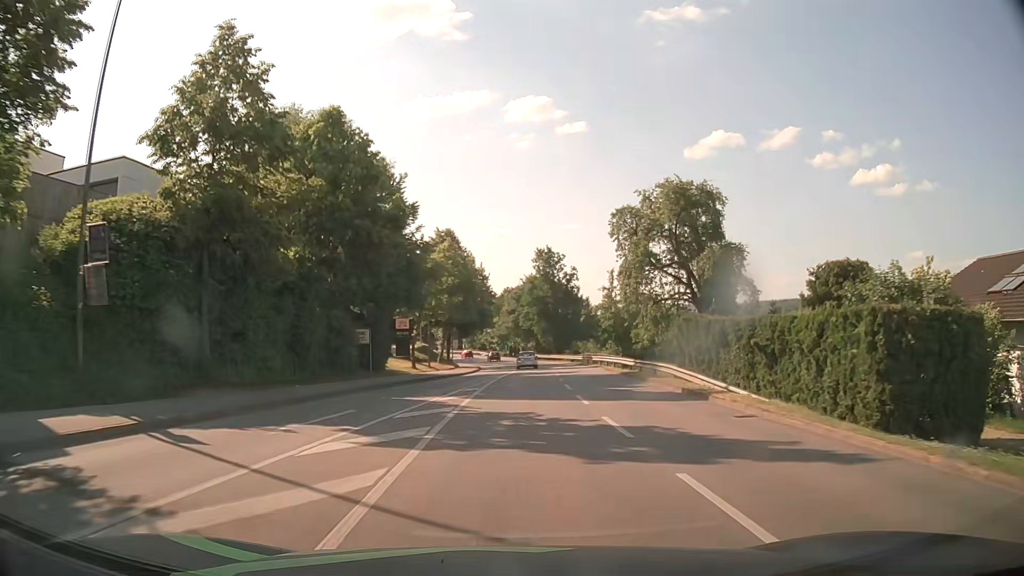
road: tertiary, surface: asphalt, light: Day
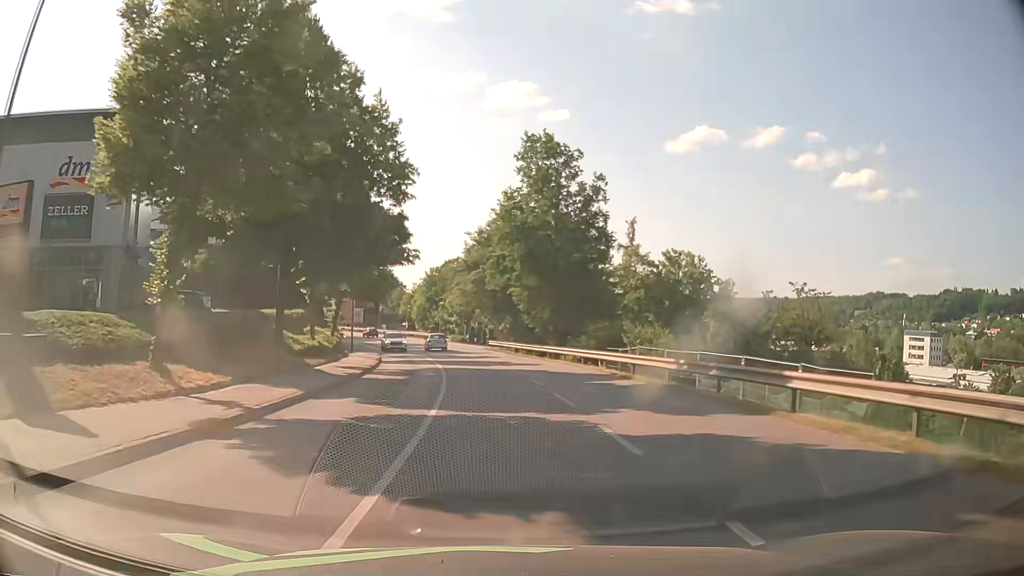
(+1.2, +44.3) m; +2°
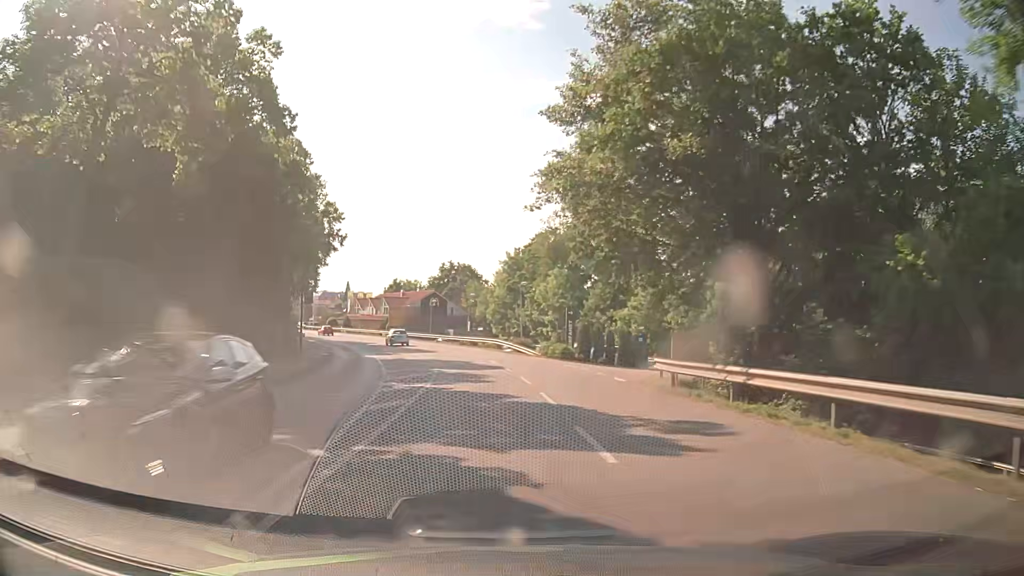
(-2.8, +41.9) m; -9°
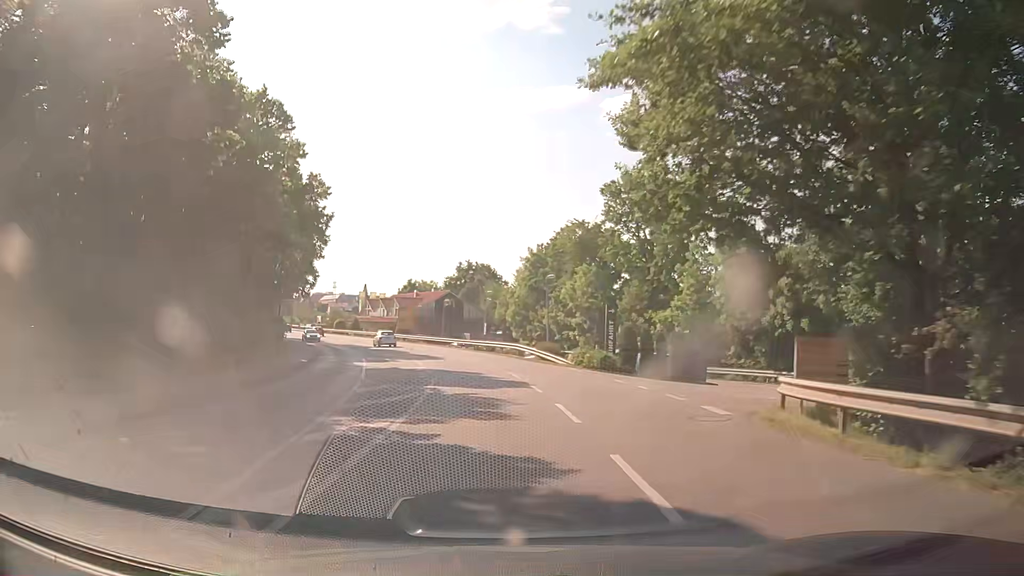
(0.0, +8.3) m; +1°
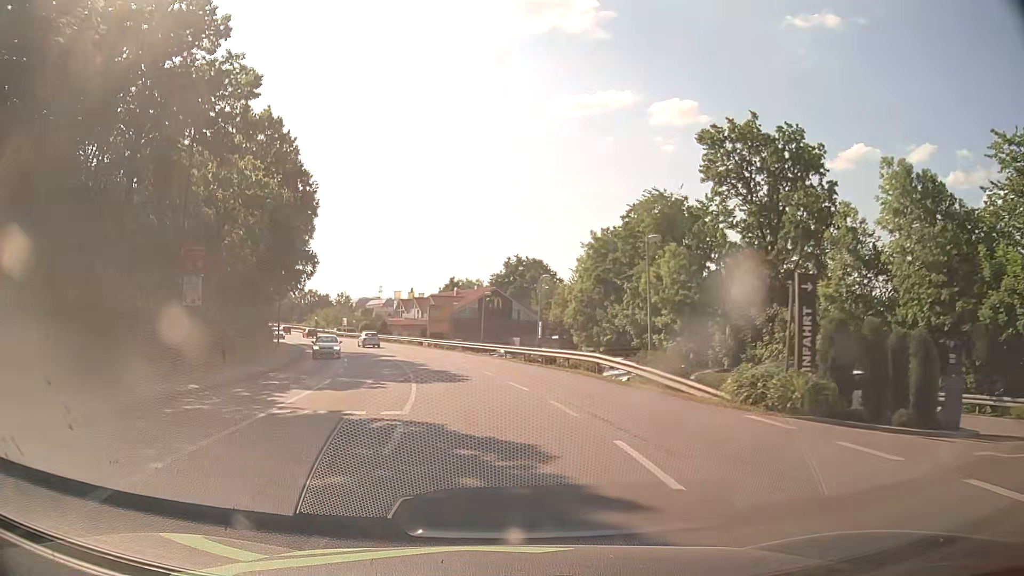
(-1.0, +16.7) m; -5°
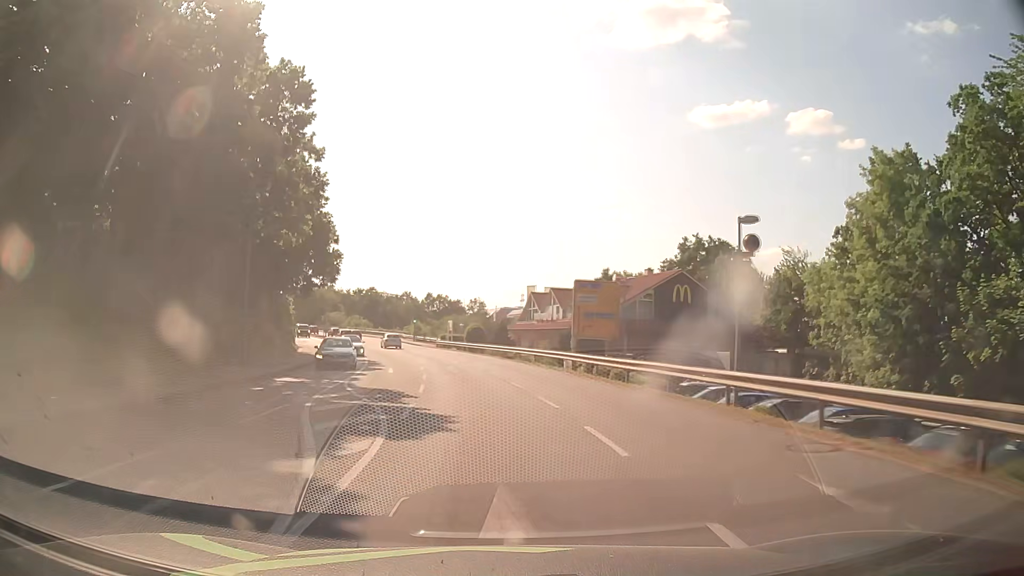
(-3.6, +33.4) m; -13°
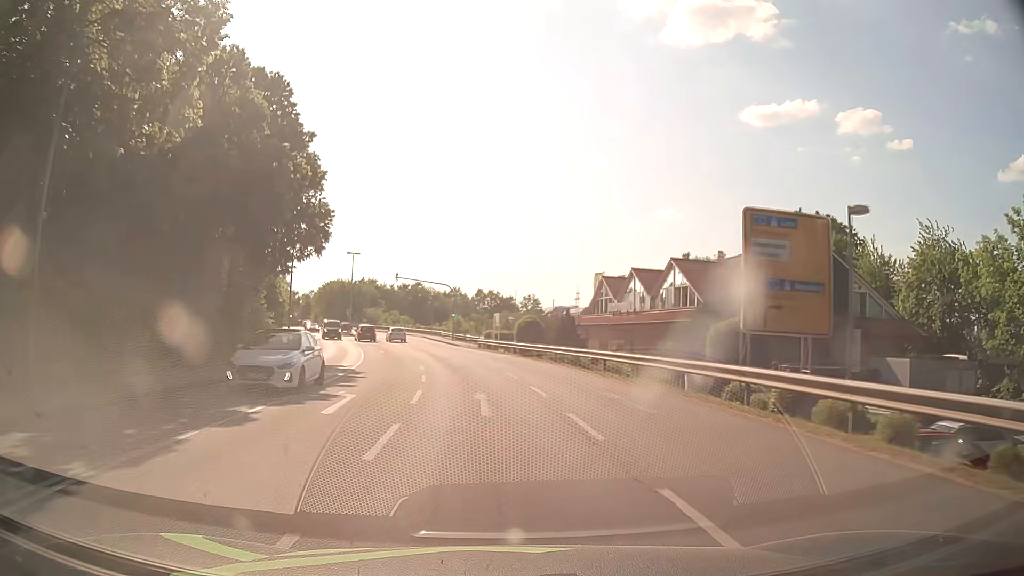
(-0.7, +16.6) m; -5°
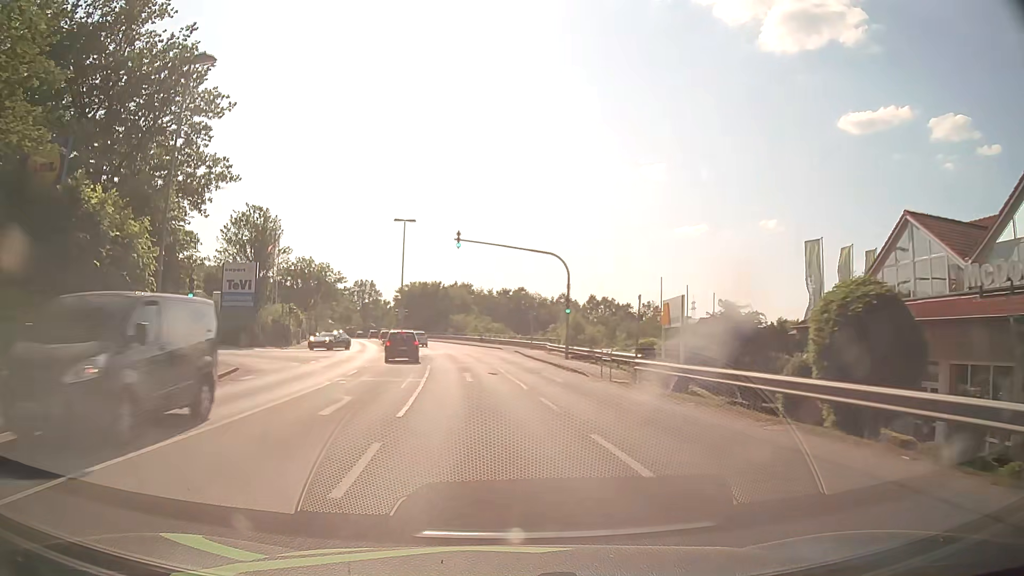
(-2.4, +31.6) m; -9°
(0, +10) (-1, +20) (-2, +30) (-3, +40) (-5, +50) (-7, +60) (-9, +69) (-12, +79) (-14, +88) (-17, +98) m
